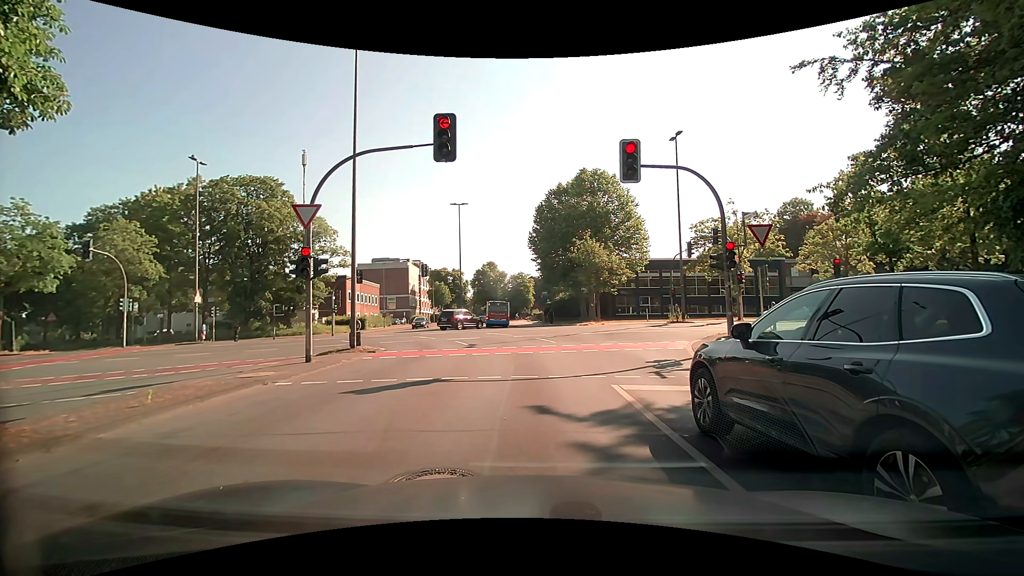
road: tertiary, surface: asphalt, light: Day
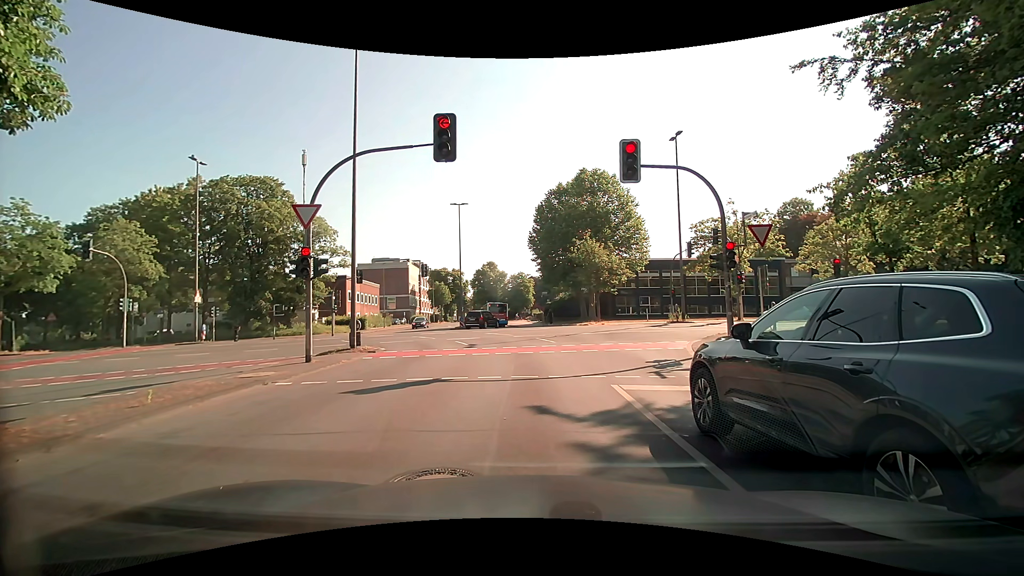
(0.0, 0.0) m; 0°
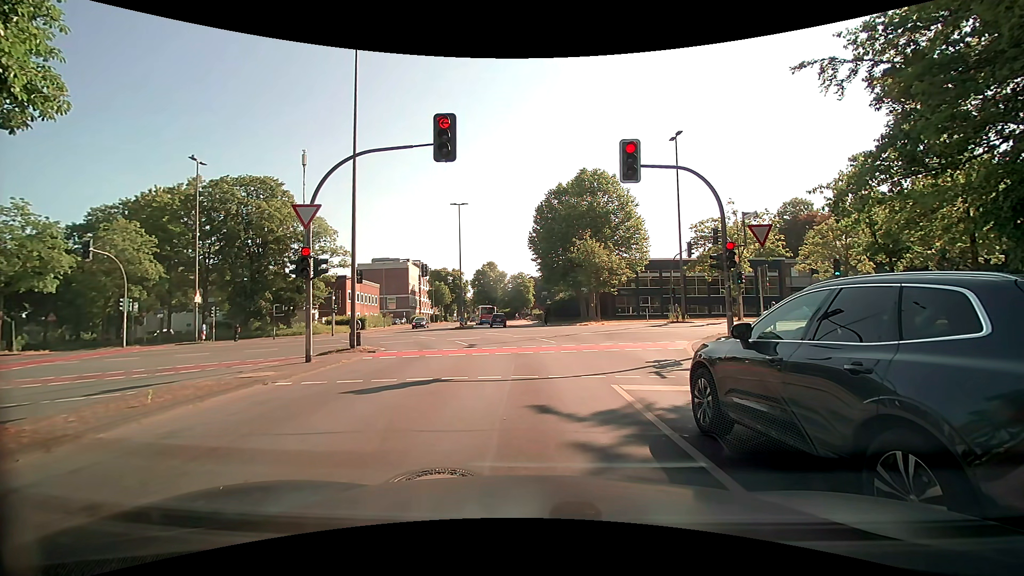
(0.0, 0.0) m; 0°
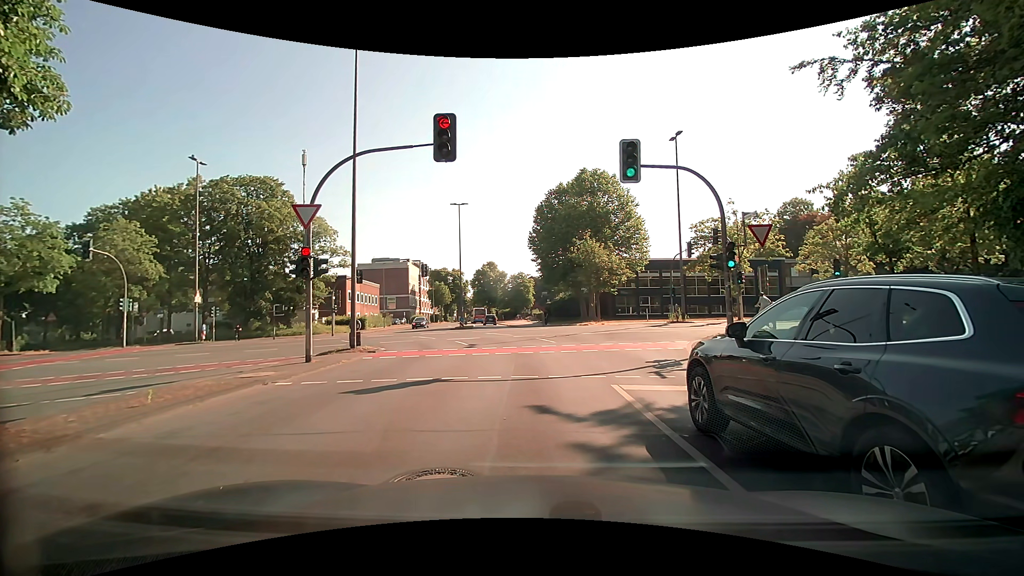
(0.0, 0.0) m; 0°
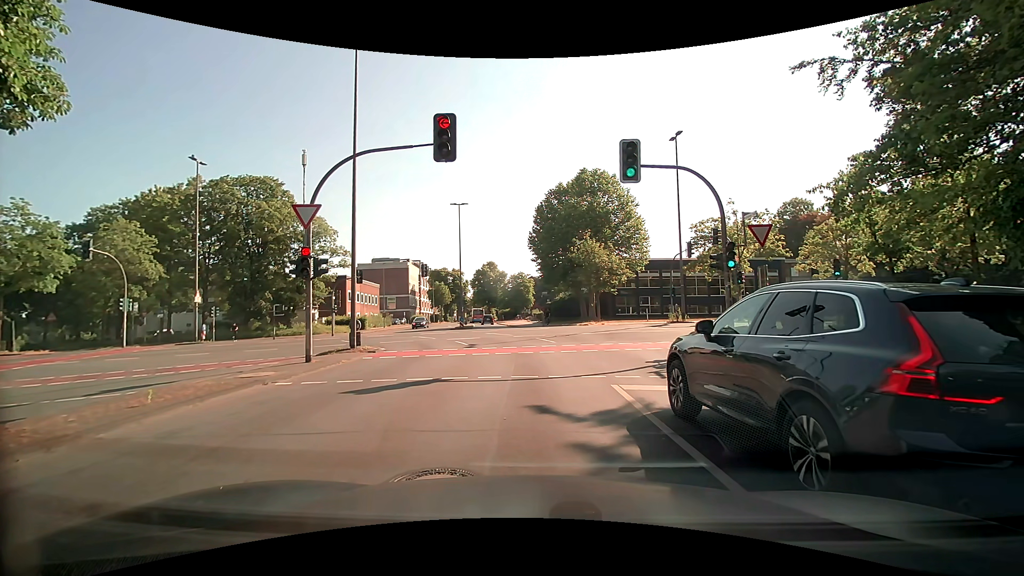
(0.0, 0.0) m; 0°
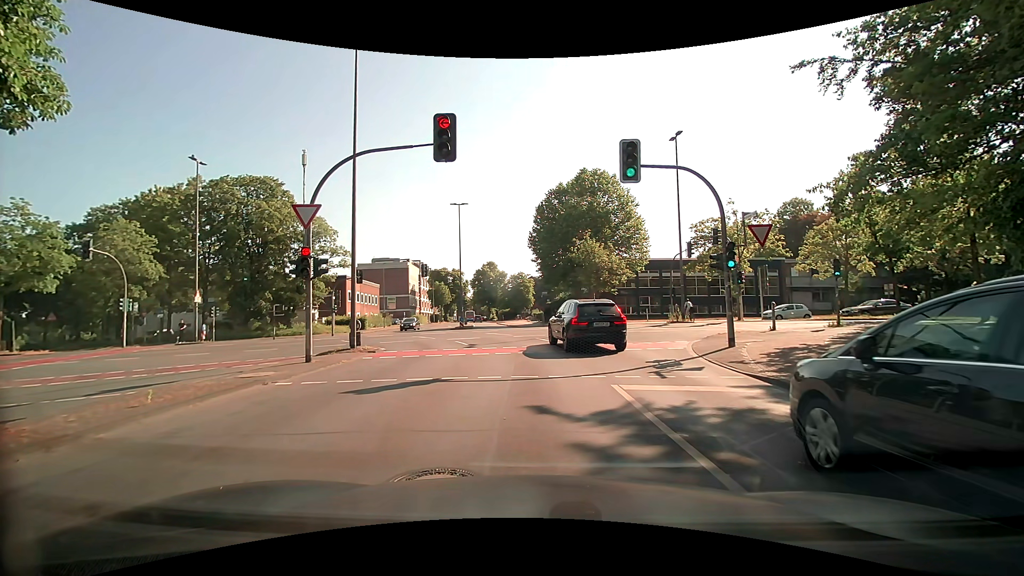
(0.0, 0.0) m; 0°
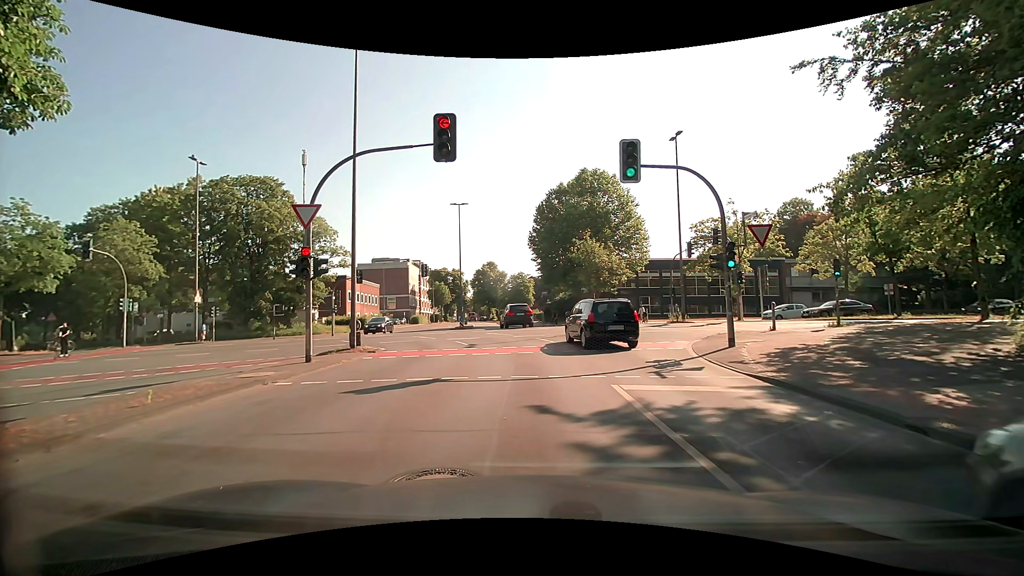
(0.0, 0.0) m; 0°
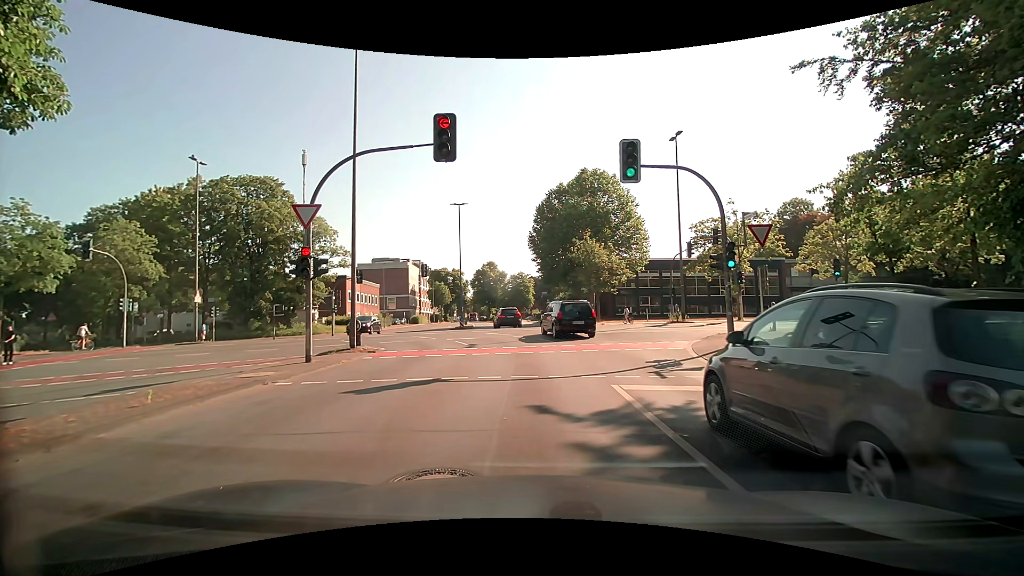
(0.0, 0.0) m; 0°
(0, +10) (-1, +20) (-5, +29) (-12, +36) (-21, +40) (-31, +40) (-41, +39) (-51, +38) (-60, +37) (-70, +35) m
